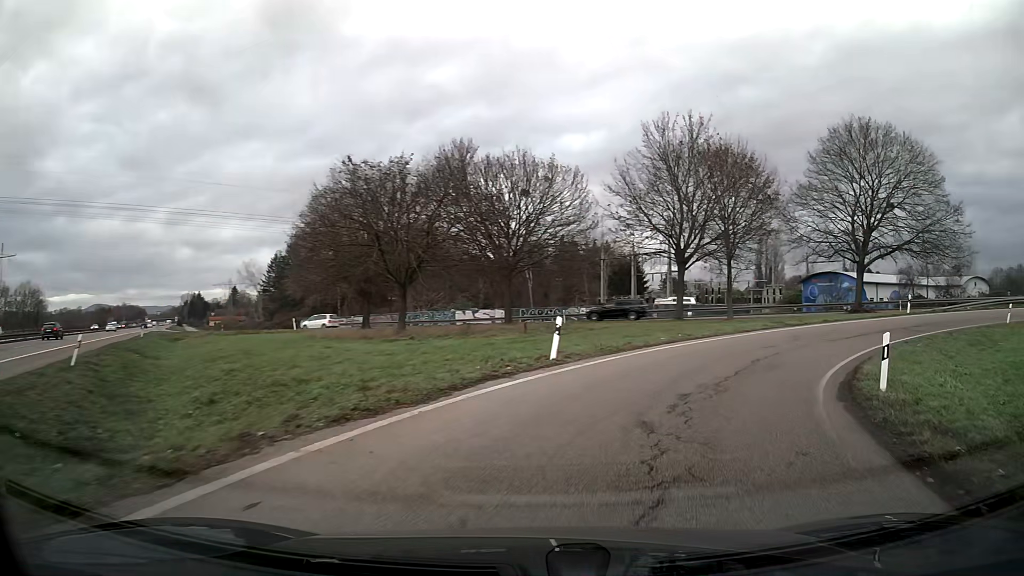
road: trunk_link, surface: asphalt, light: Day
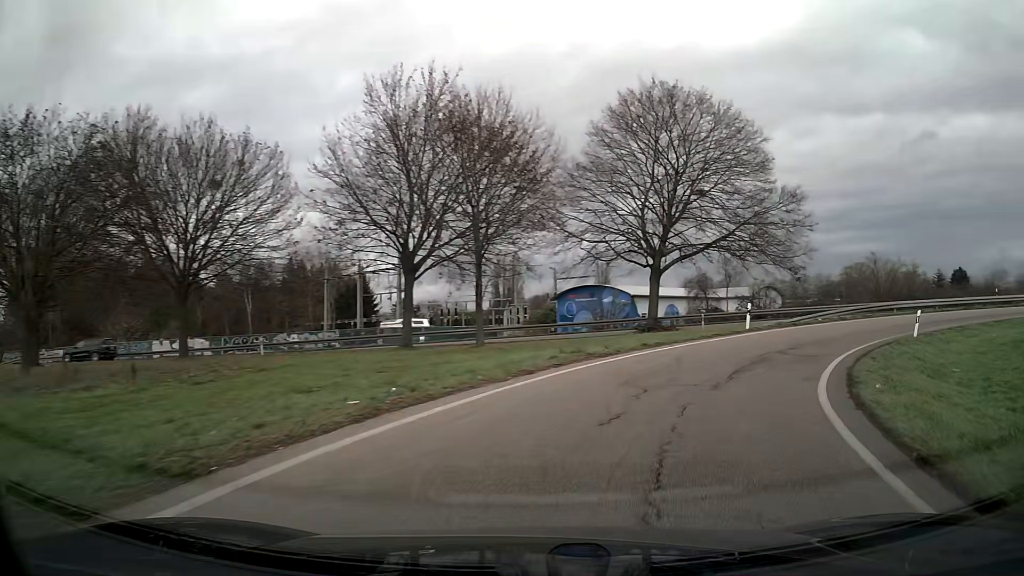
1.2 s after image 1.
(+2.4, +11.9) m; +23°
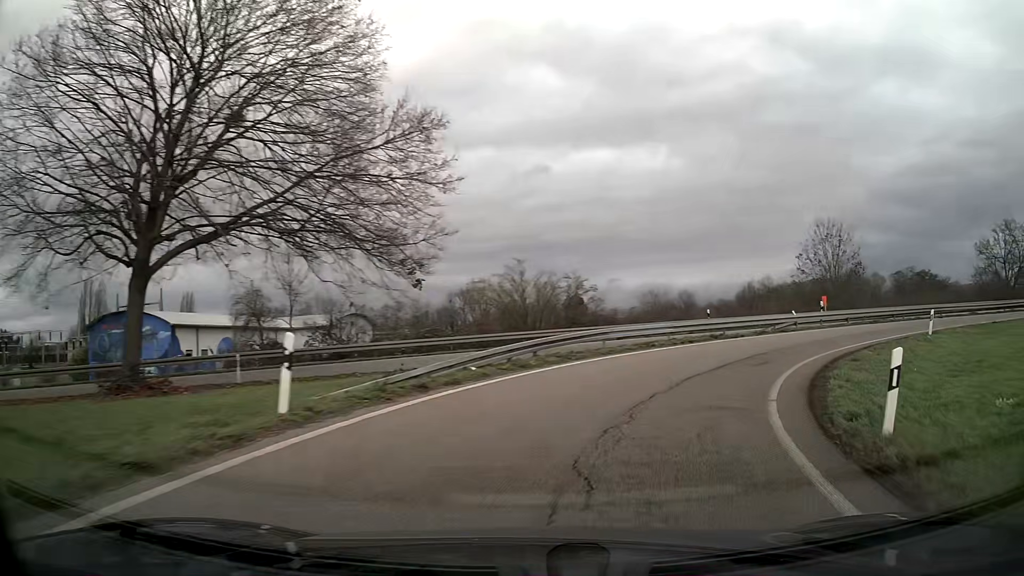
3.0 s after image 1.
(+5.5, +17.6) m; +35°
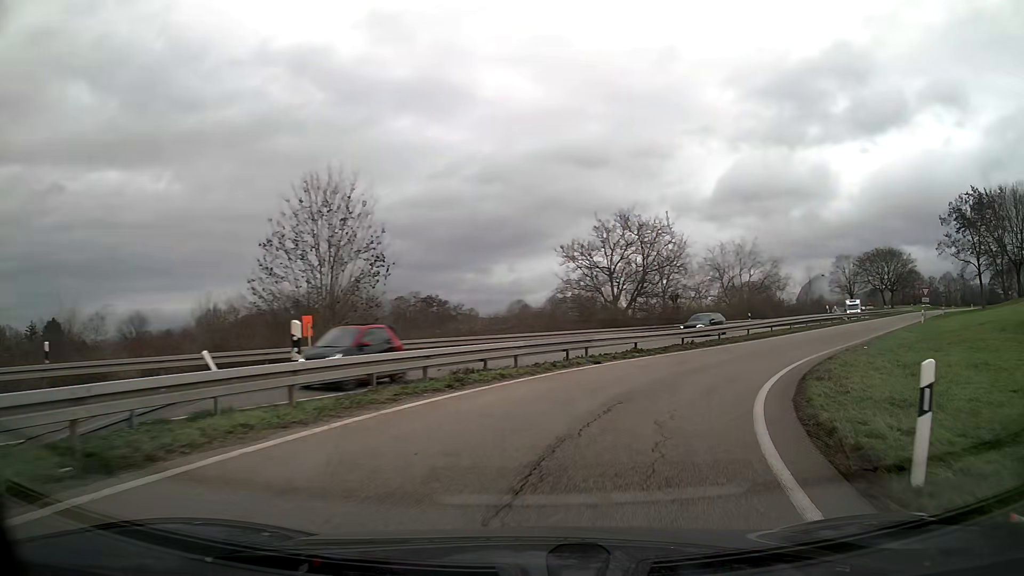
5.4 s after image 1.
(+9.4, +22.9) m; +43°
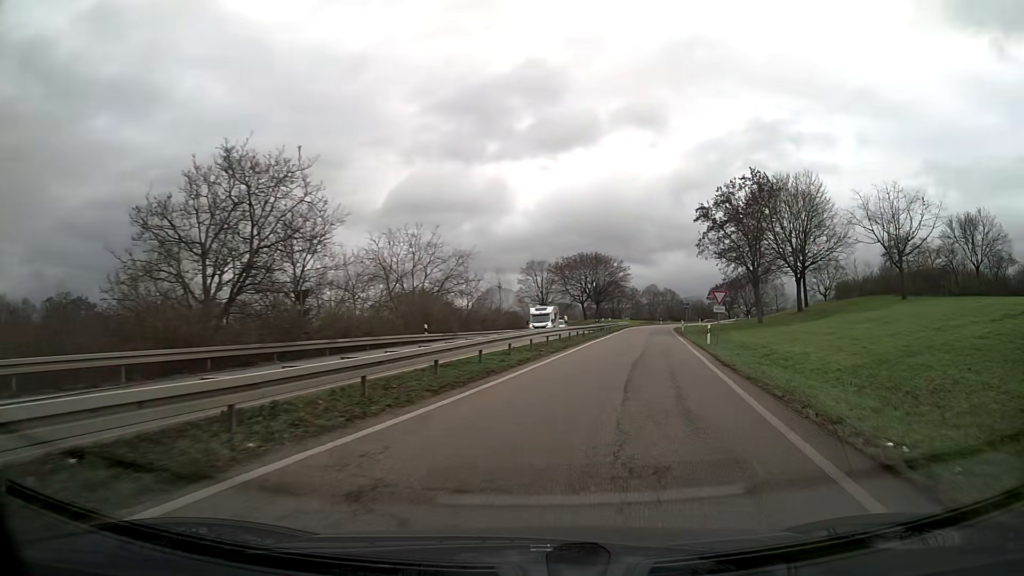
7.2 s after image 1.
(+4.8, +19.1) m; +26°
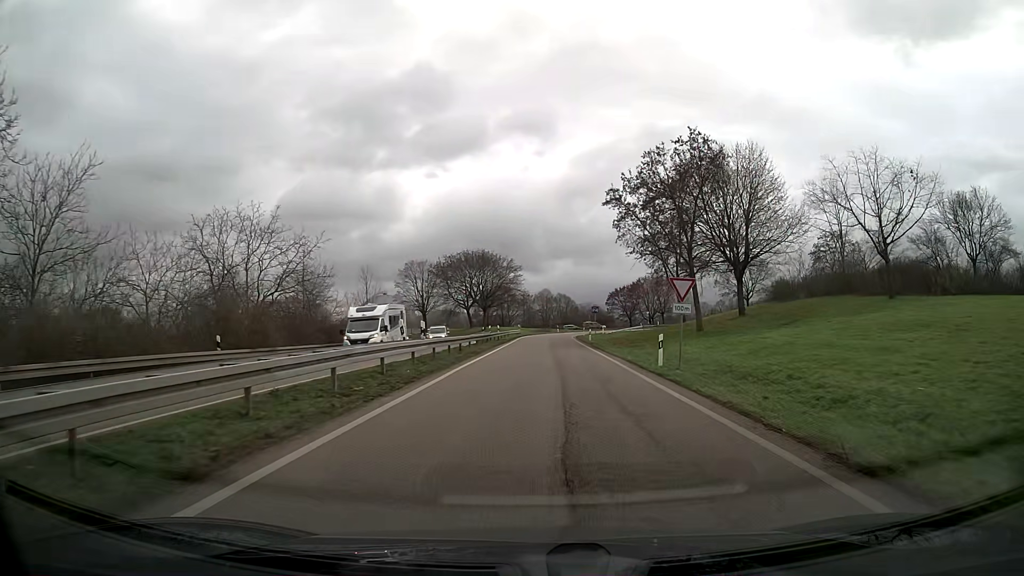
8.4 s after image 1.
(+1.1, +14.2) m; +6°
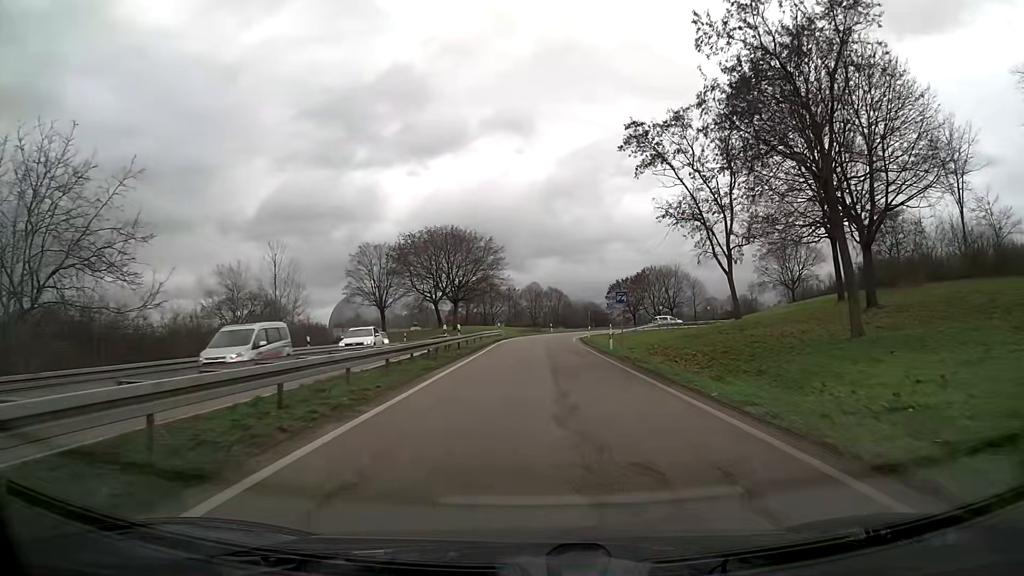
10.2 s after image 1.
(+0.4, +22.9) m; +1°
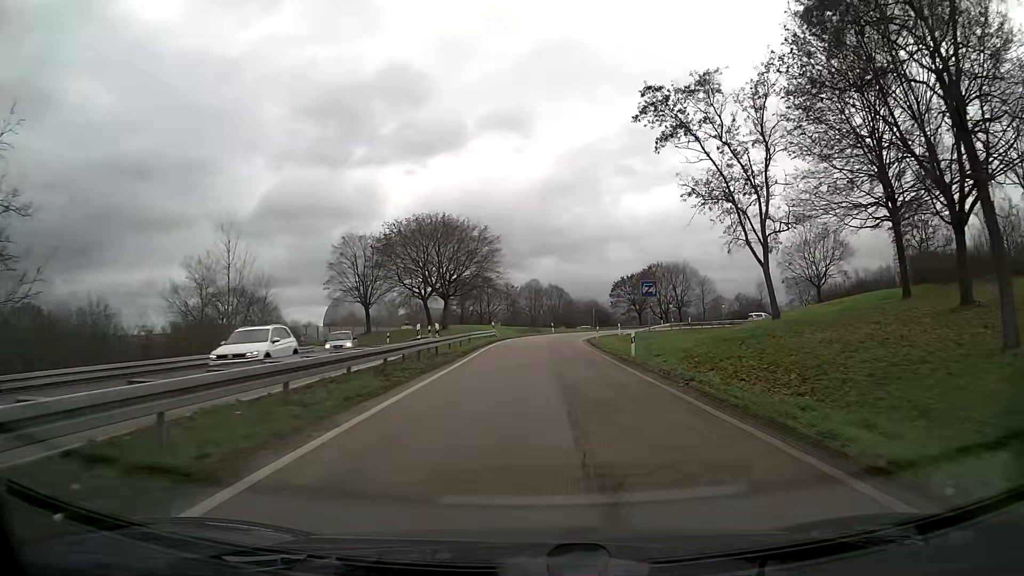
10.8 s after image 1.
(0.0, +7.8) m; 0°
